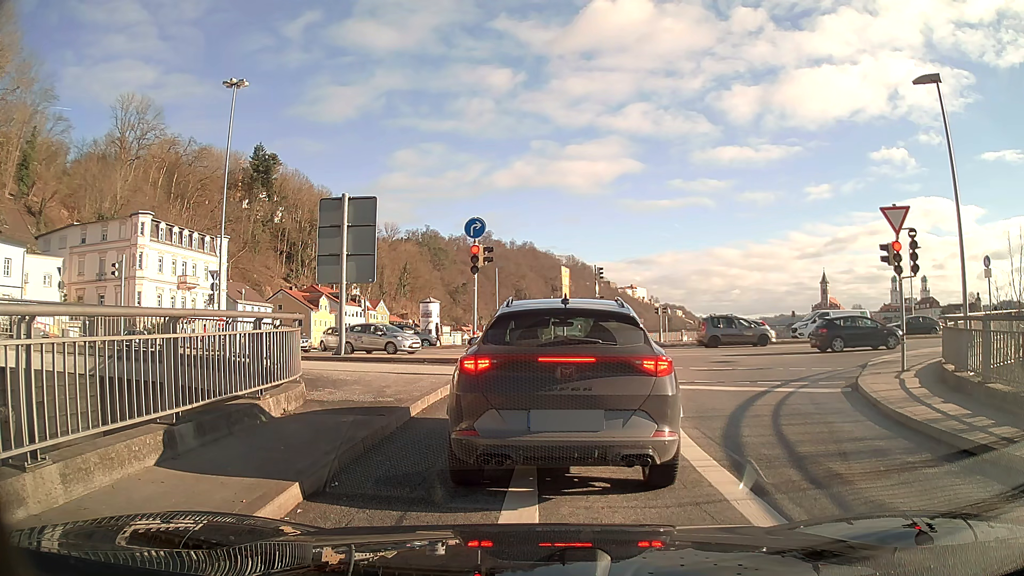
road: primary_link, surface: asphalt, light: Day
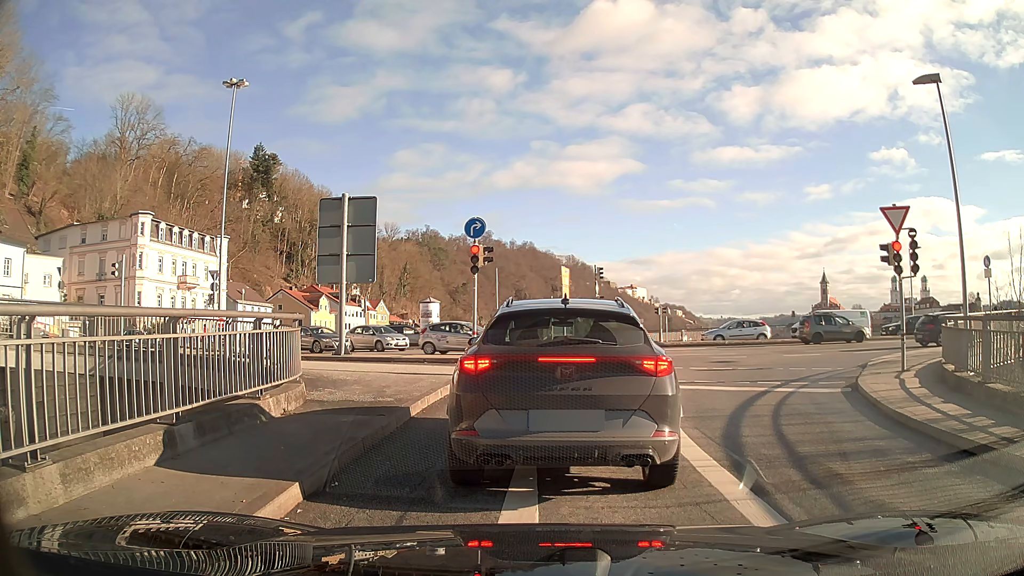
(0.0, 0.0) m; 0°
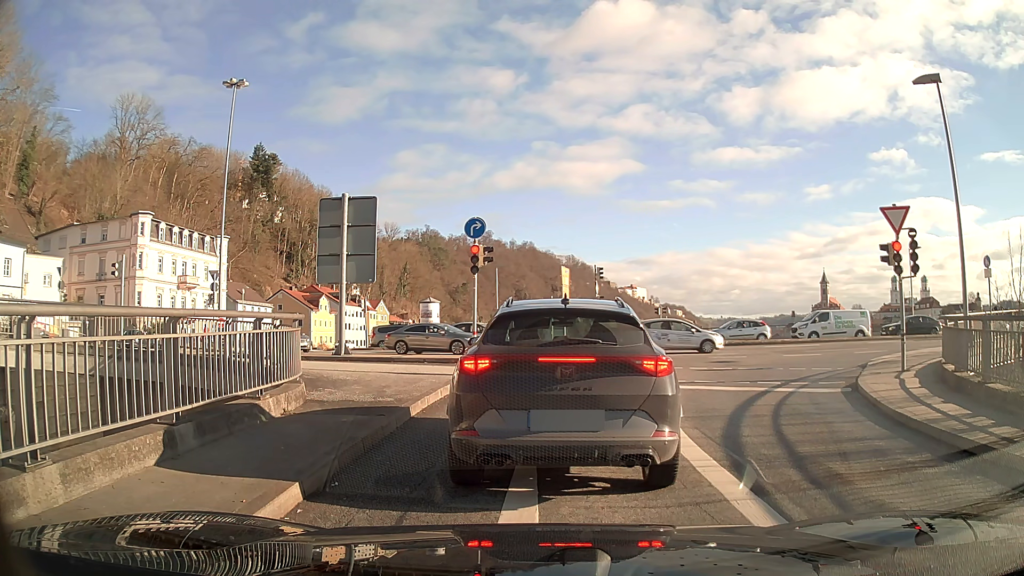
(0.0, 0.0) m; 0°
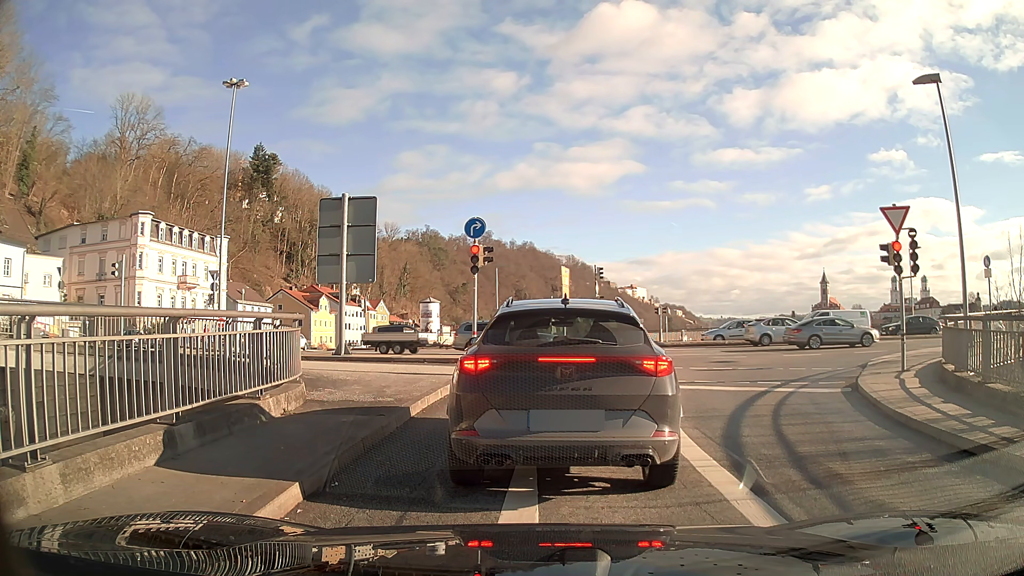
(0.0, 0.0) m; 0°
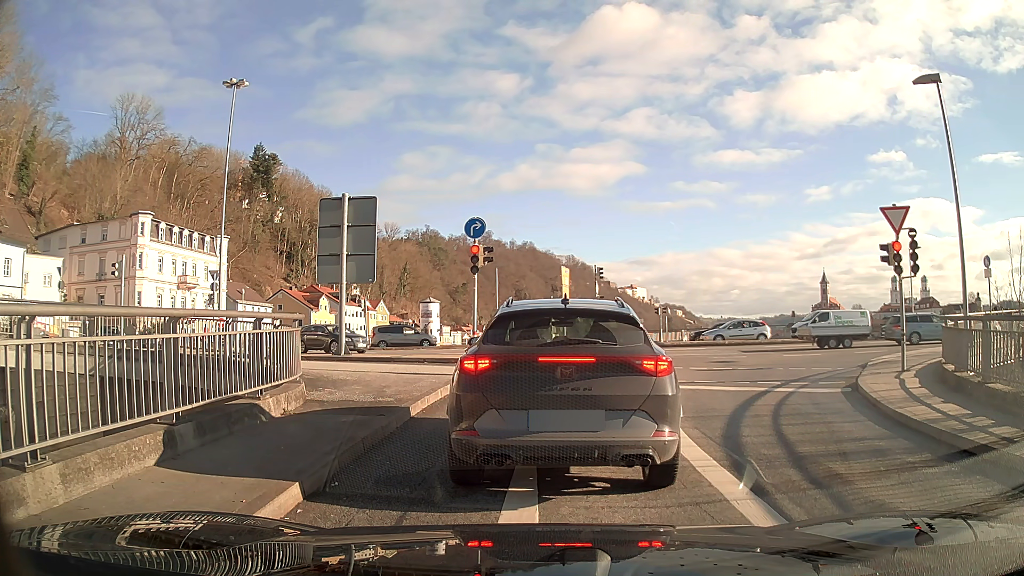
(0.0, 0.0) m; 0°
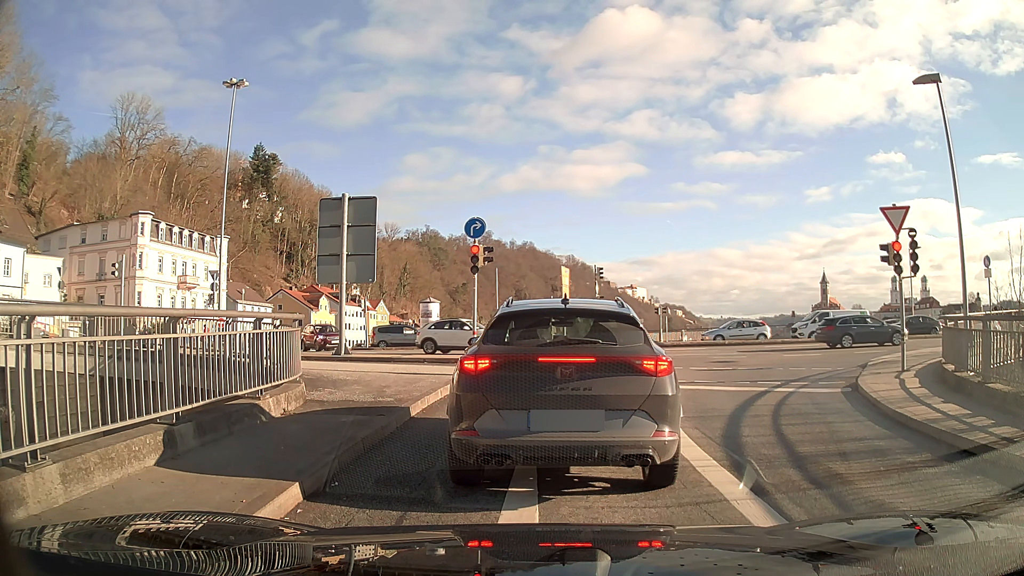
(0.0, 0.0) m; 0°
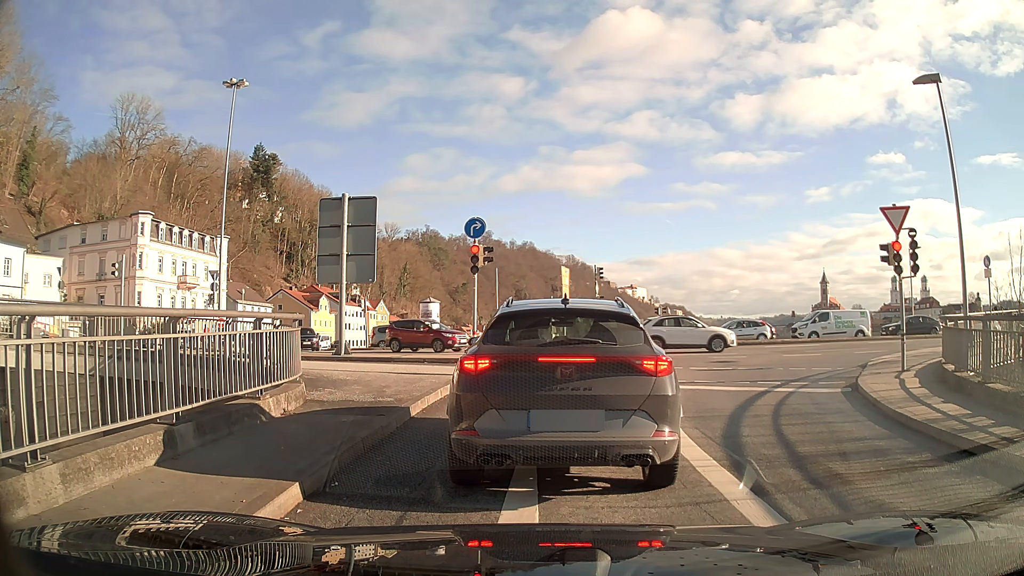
(0.0, 0.0) m; 0°
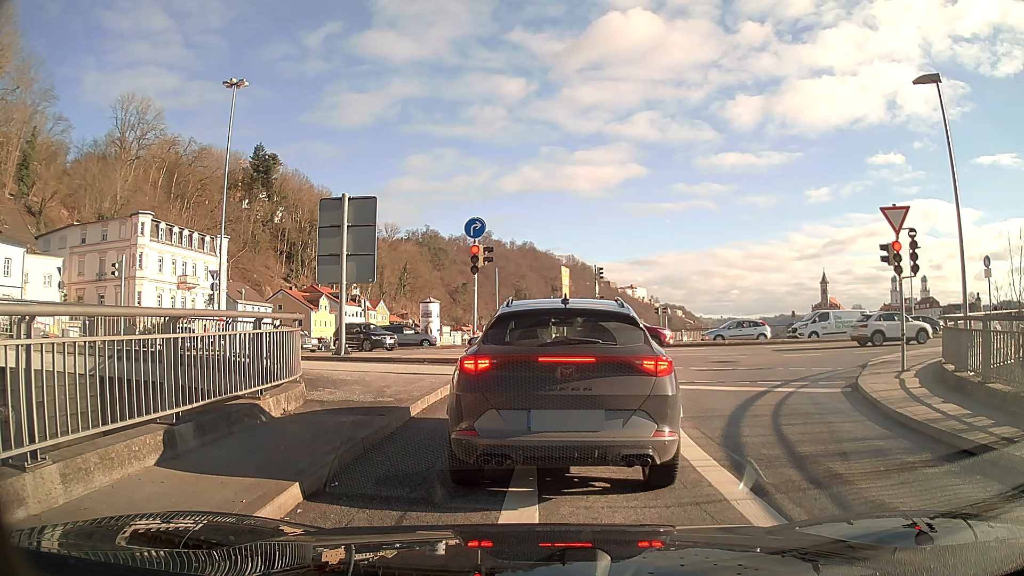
(0.0, 0.0) m; 0°
